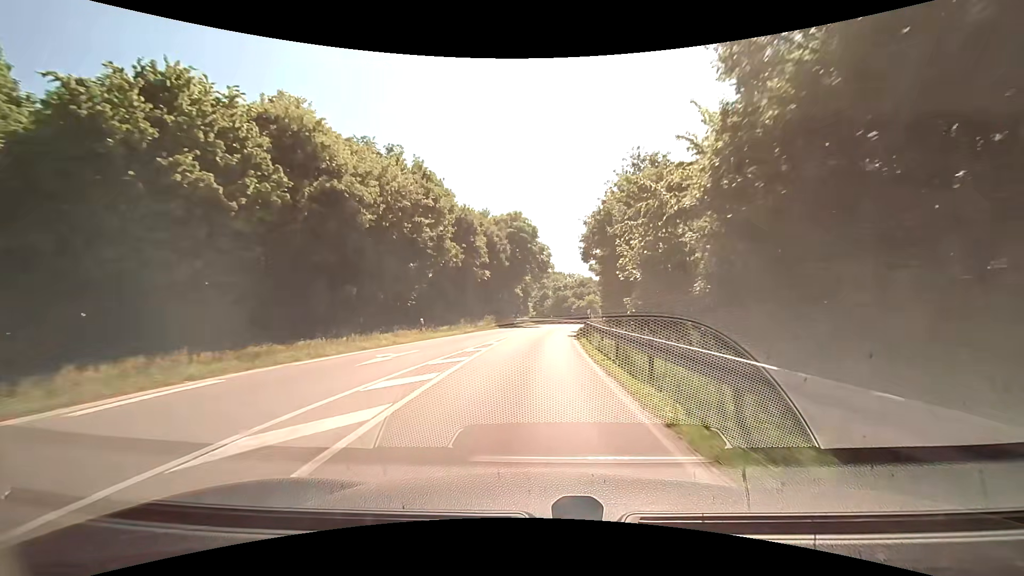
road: tertiary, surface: asphalt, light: Day
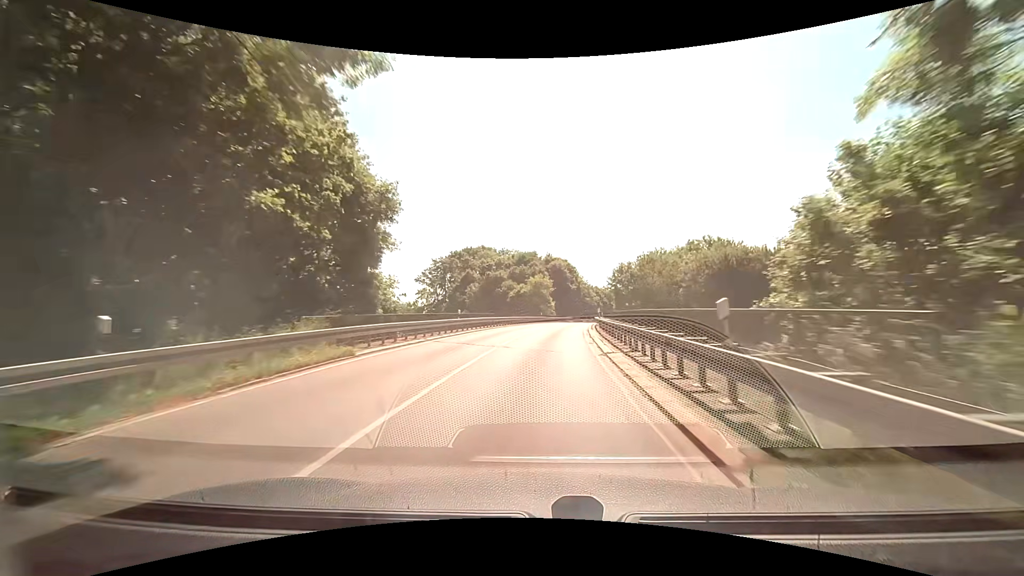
(+2.7, +49.9) m; +7°
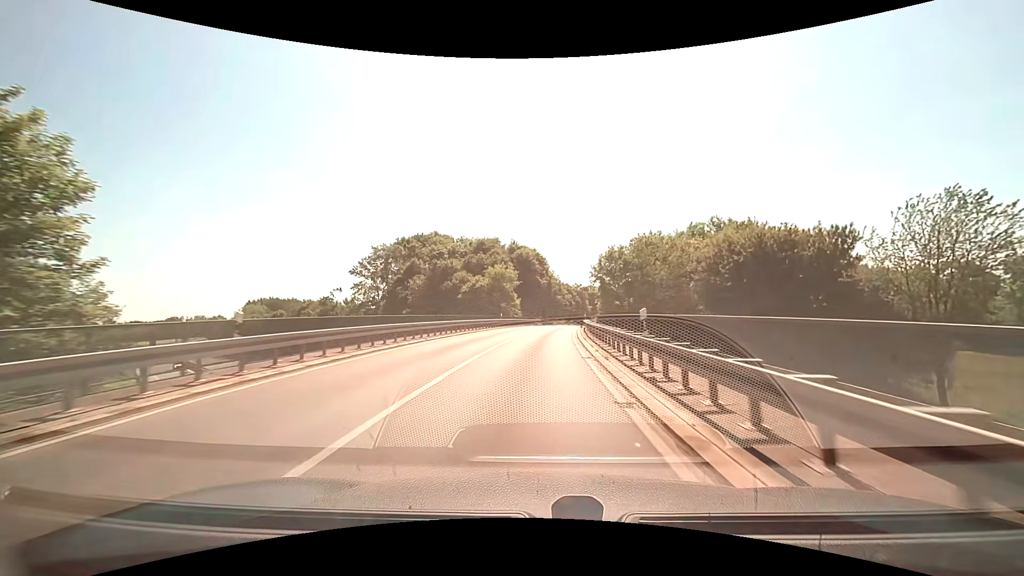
(+0.7, +19.7) m; +4°
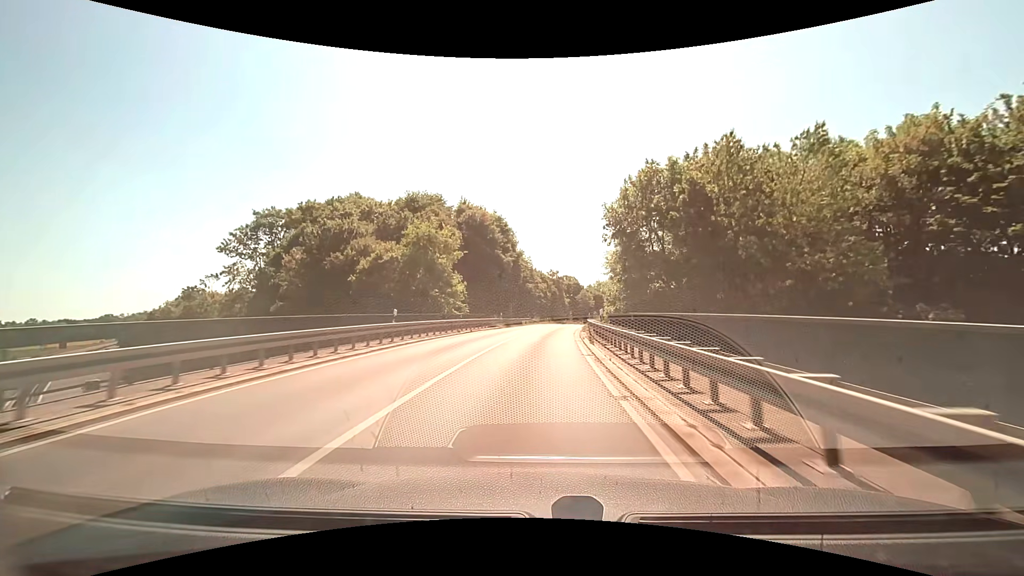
(+1.0, +29.6) m; +4°
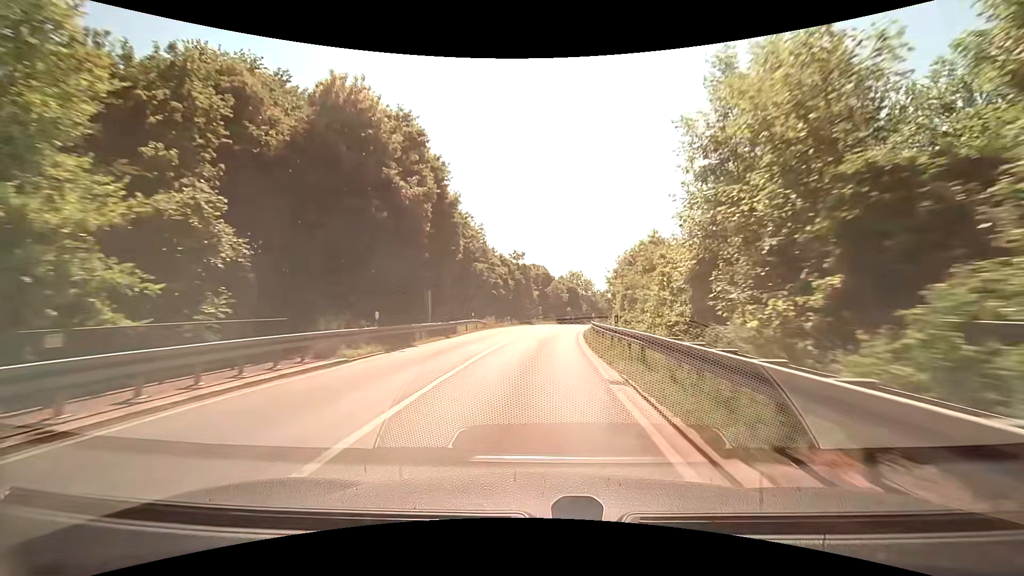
(+1.0, +29.9) m; +4°
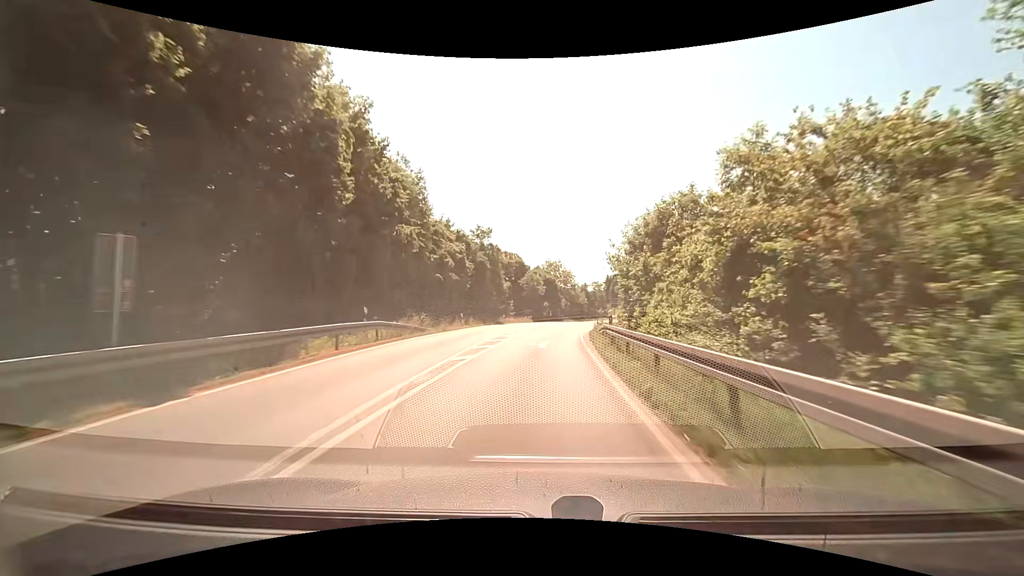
(+0.5, +19.6) m; +3°
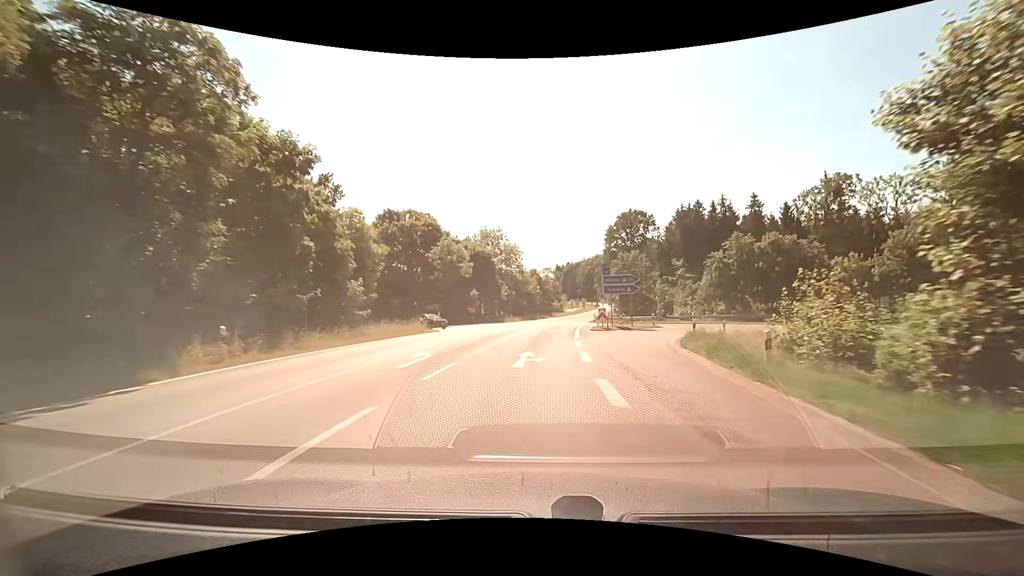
(+2.7, +46.8) m; +6°
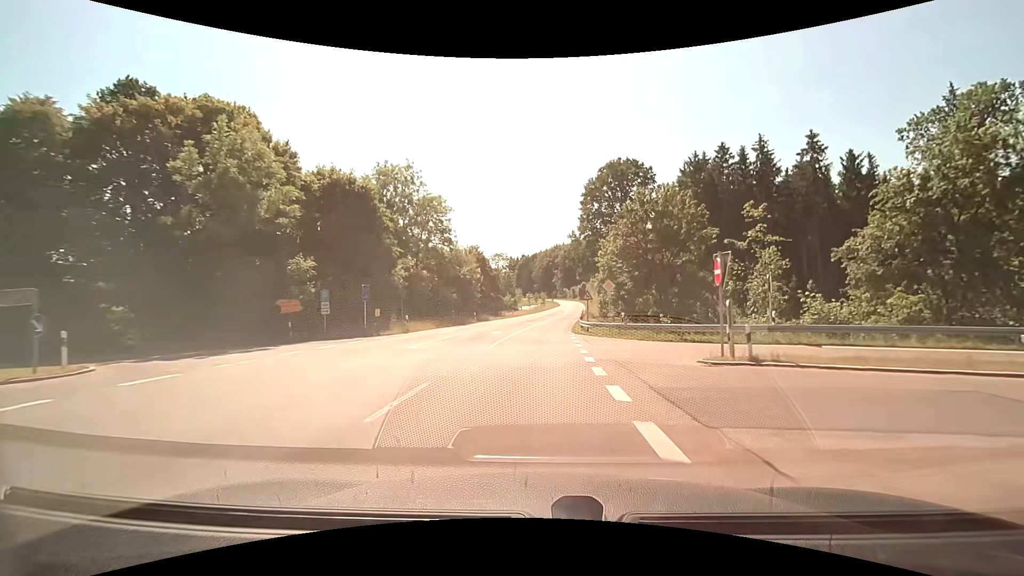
(+1.6, +38.8) m; +5°
(0, +10) (0, +20) (+1, +30) (+1, +40) (+2, +50) (+3, +60) (+4, +70) (+5, +80) (+6, +90) (+7, +100) m
